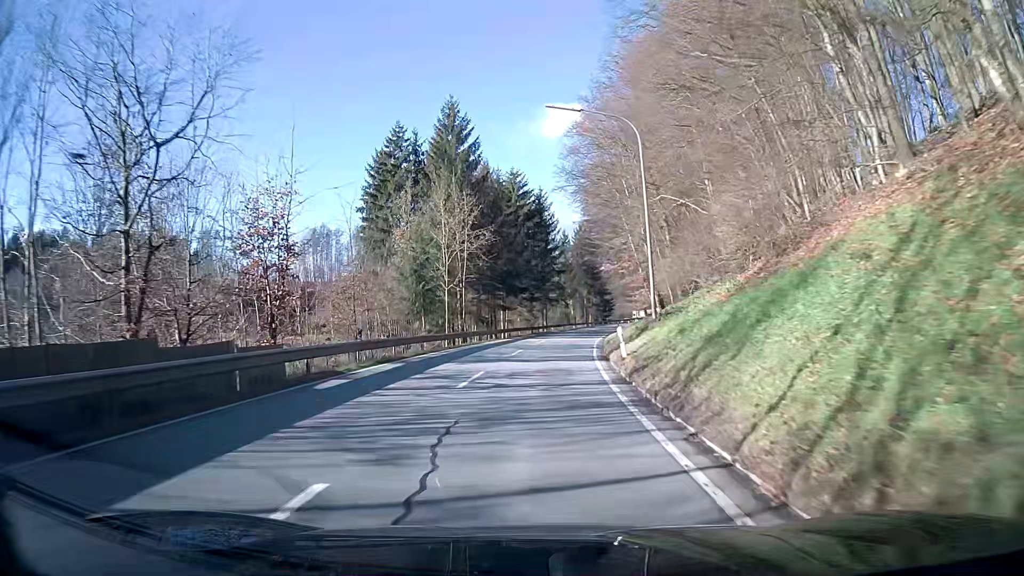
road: secondary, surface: asphalt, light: Day
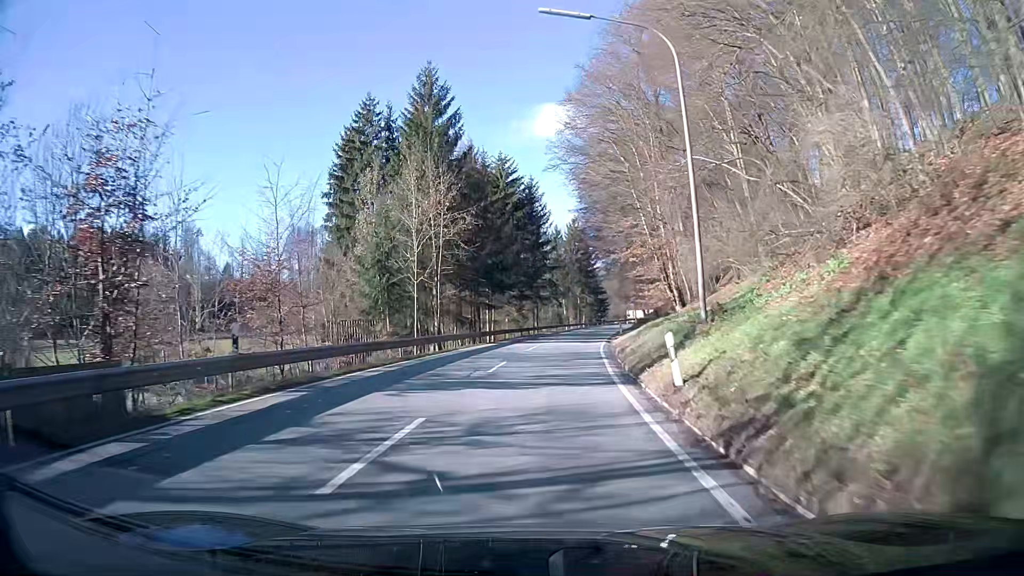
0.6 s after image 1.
(+0.1, +8.2) m; +1°
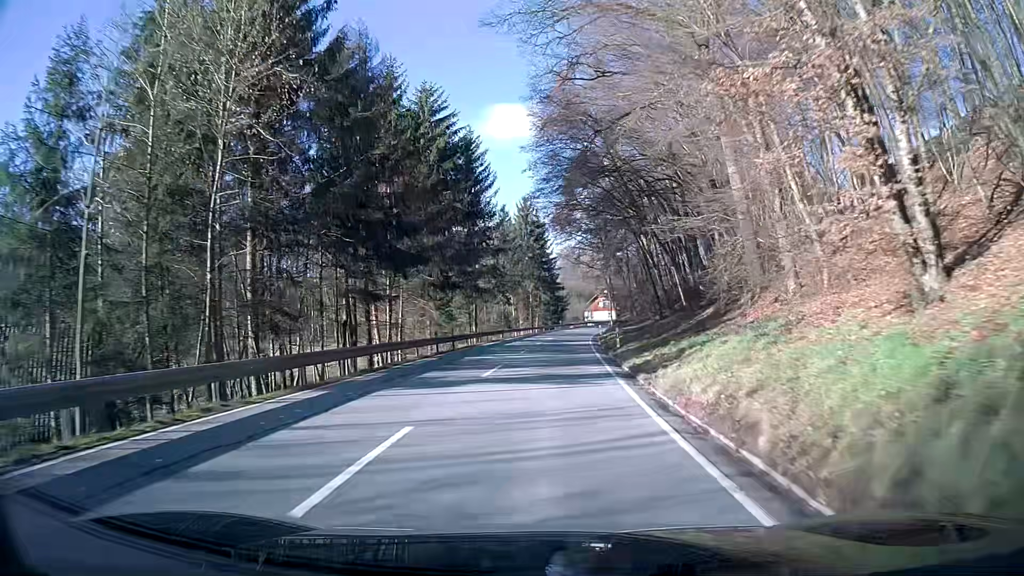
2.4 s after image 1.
(+1.0, +24.6) m; +5°
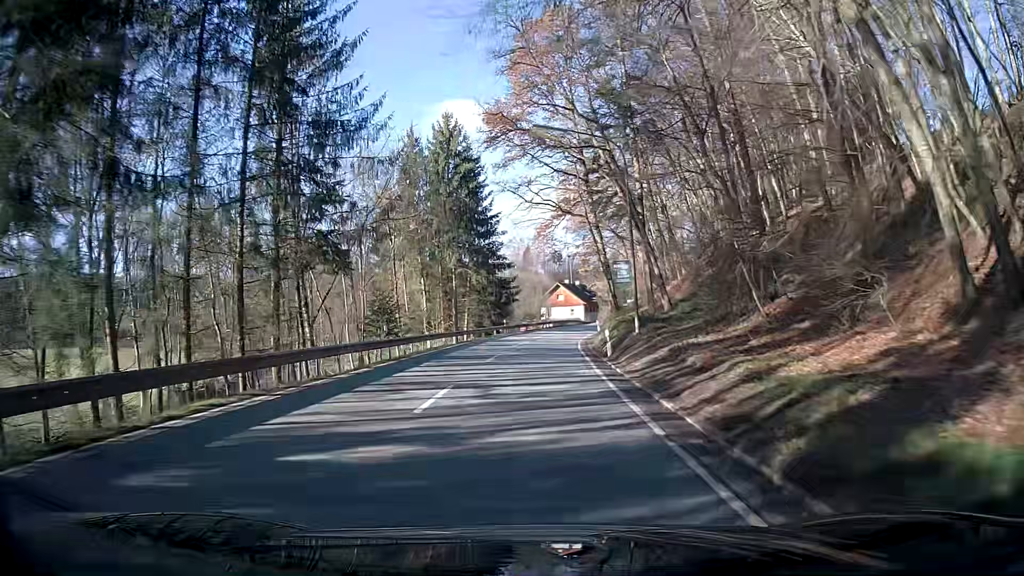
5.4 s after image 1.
(+2.0, +41.6) m; +5°
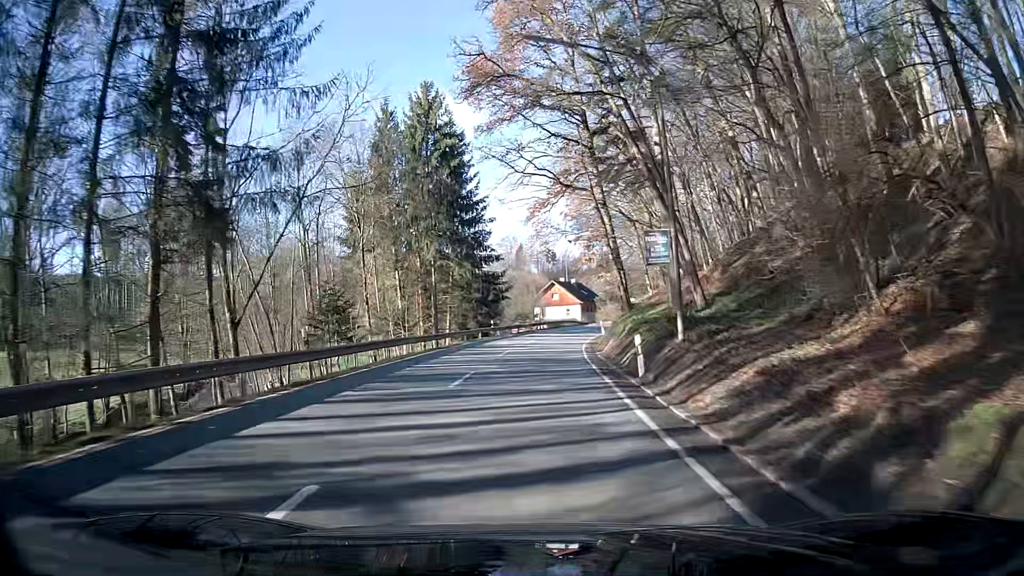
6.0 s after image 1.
(0.0, +8.4) m; 0°
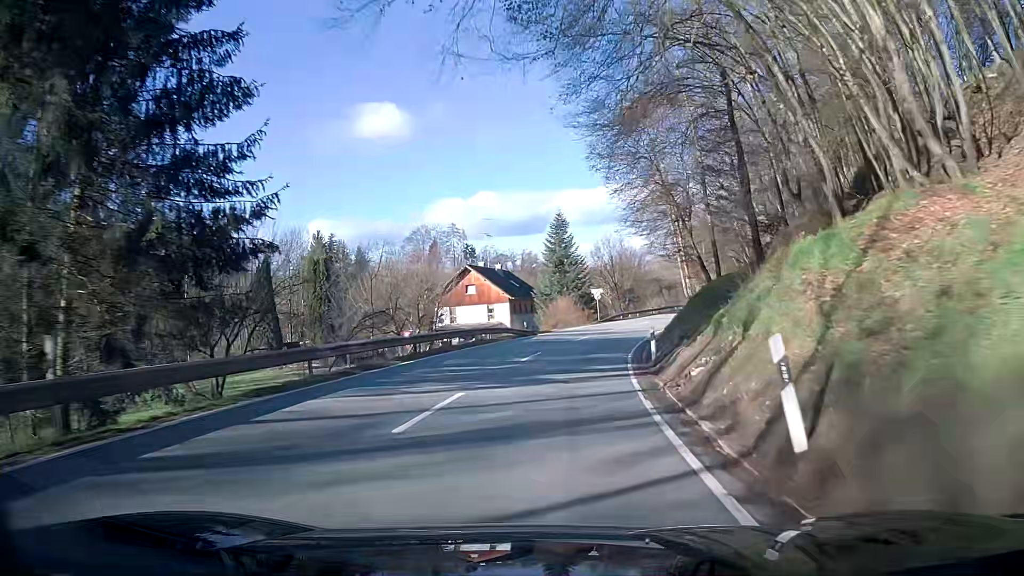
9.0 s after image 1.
(+1.8, +41.3) m; +8°
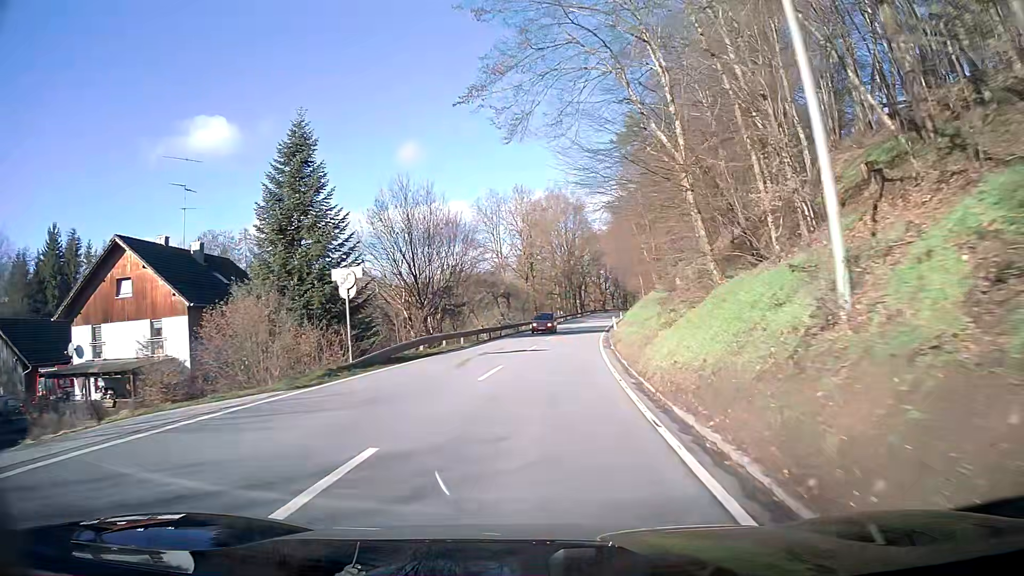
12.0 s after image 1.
(+5.3, +39.7) m; +15°
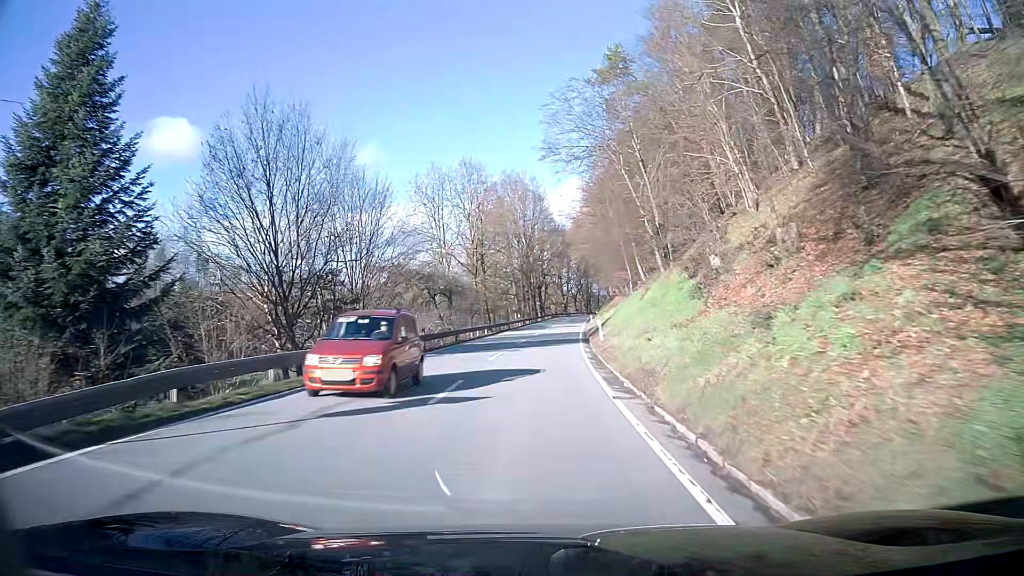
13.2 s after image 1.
(+0.5, +16.1) m; +3°
